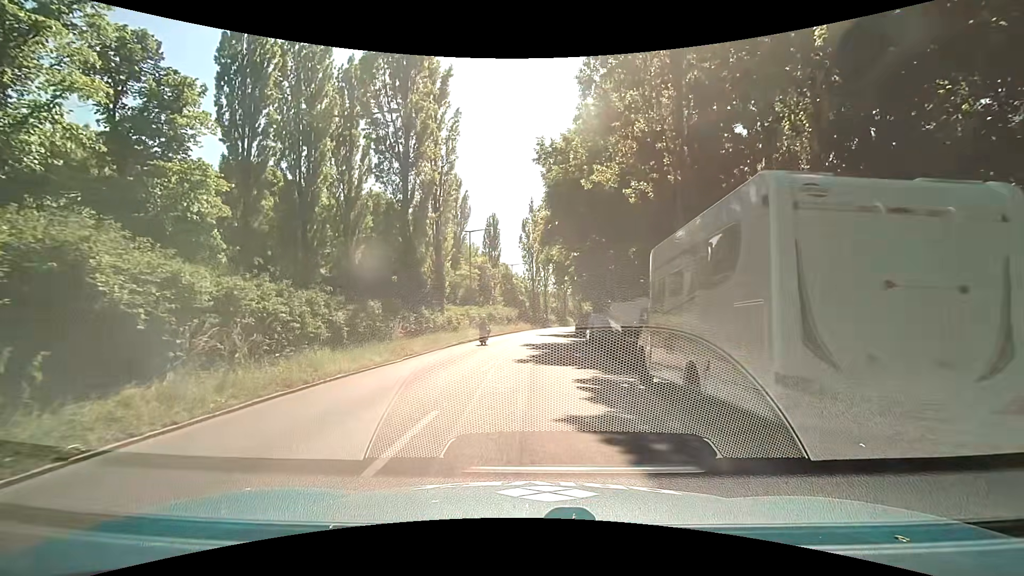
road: secondary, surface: asphalt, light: Day
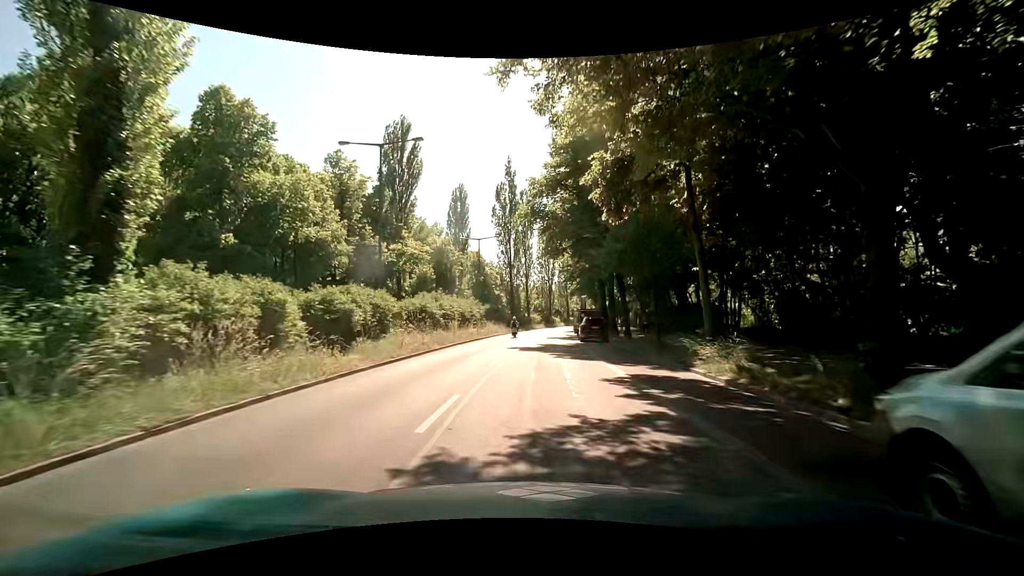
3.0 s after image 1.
(+0.5, +25.9) m; +2°
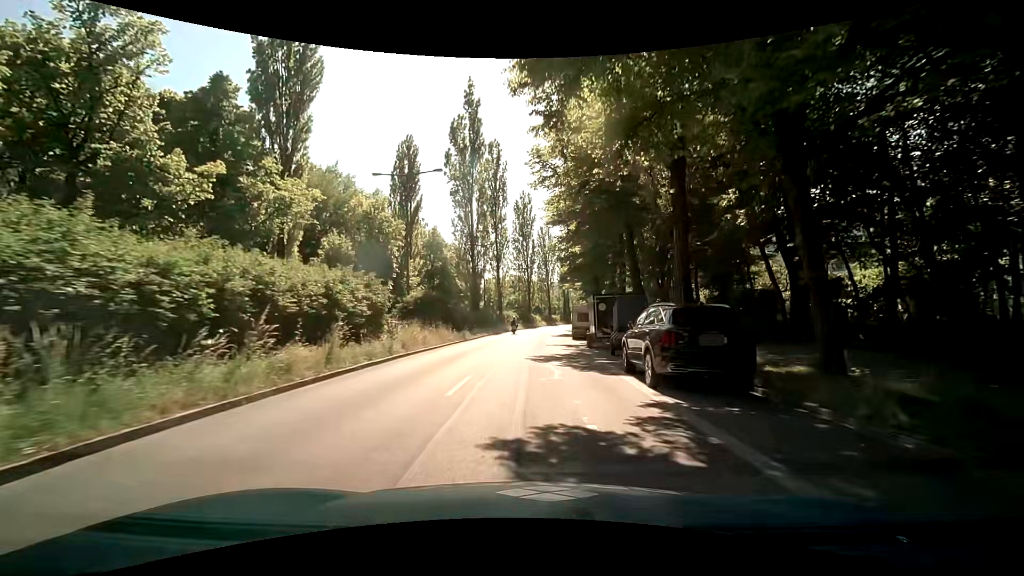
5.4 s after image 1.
(+0.7, +24.2) m; +4°
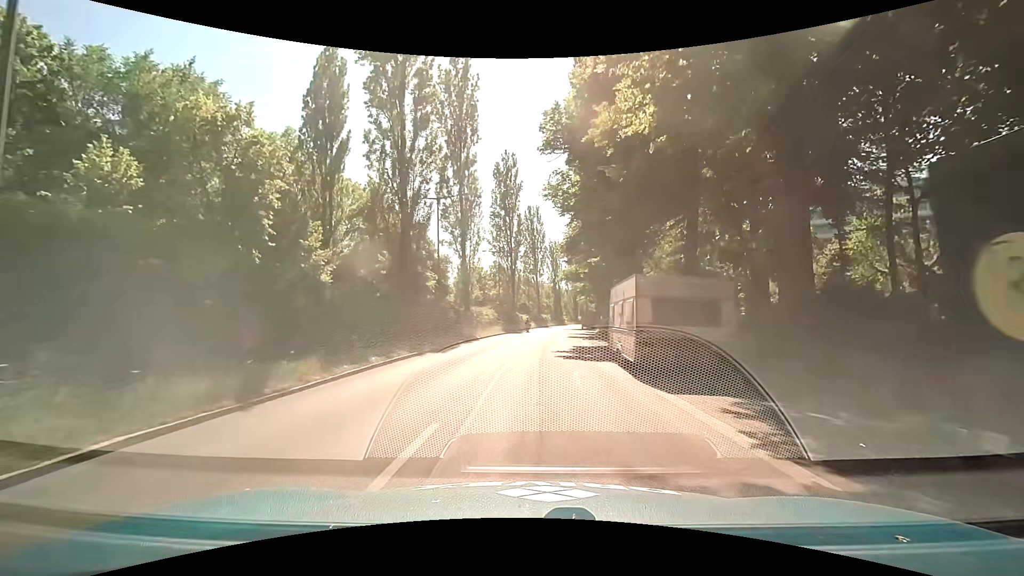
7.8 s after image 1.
(0.0, +23.4) m; +1°
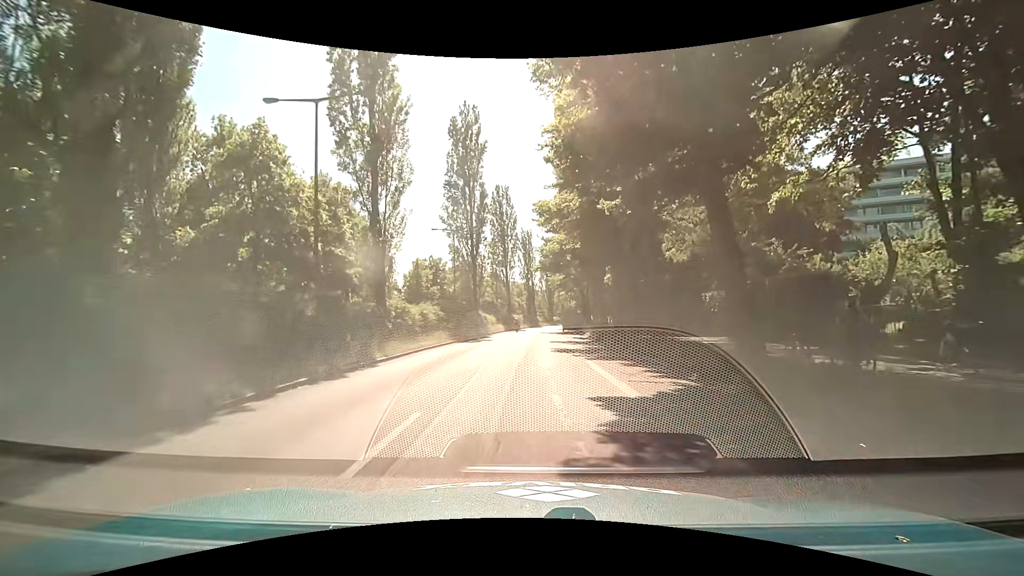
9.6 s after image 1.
(+0.5, +16.9) m; +4°
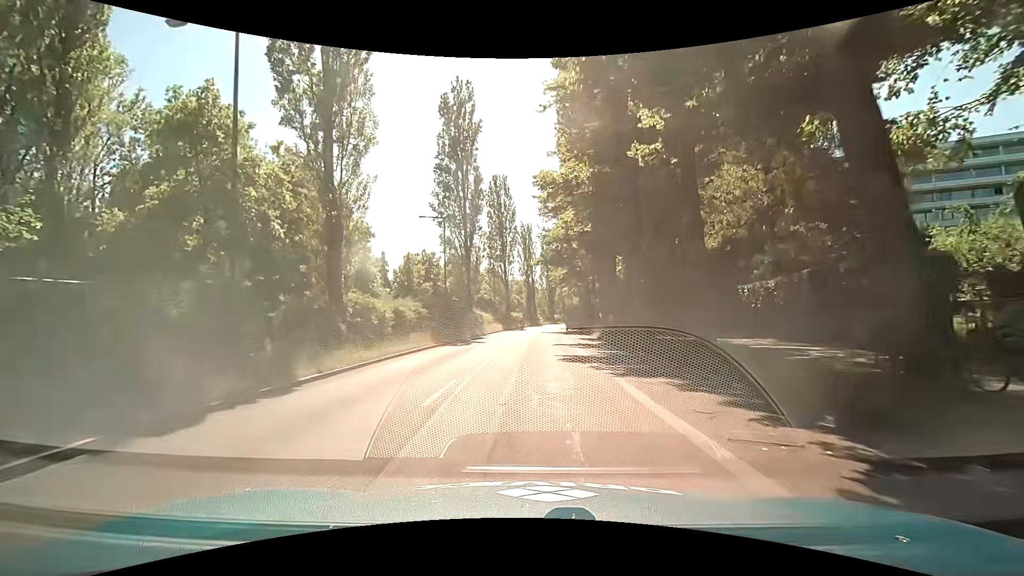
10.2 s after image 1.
(0.0, +5.5) m; -1°
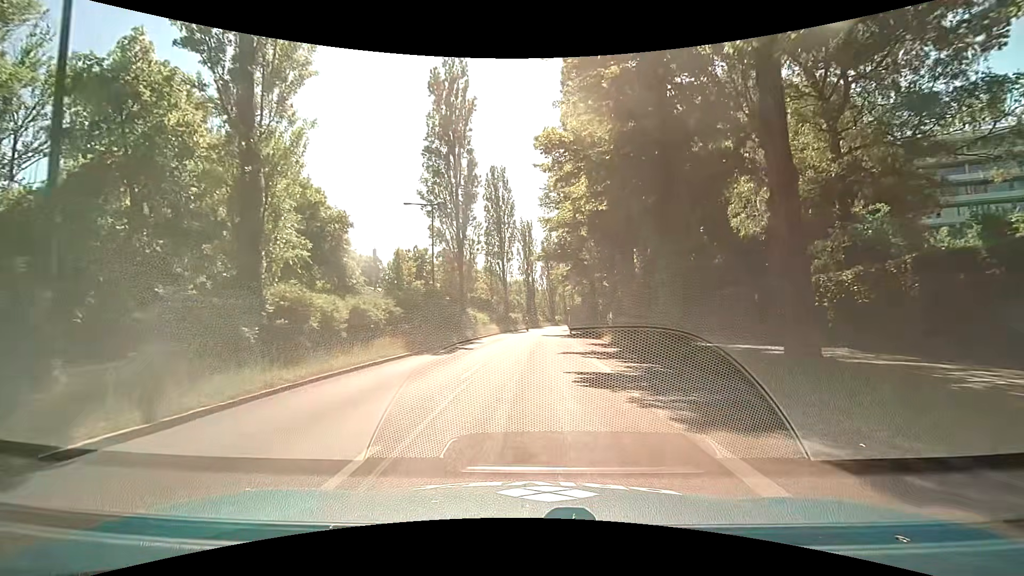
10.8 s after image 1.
(0.0, +5.5) m; 0°
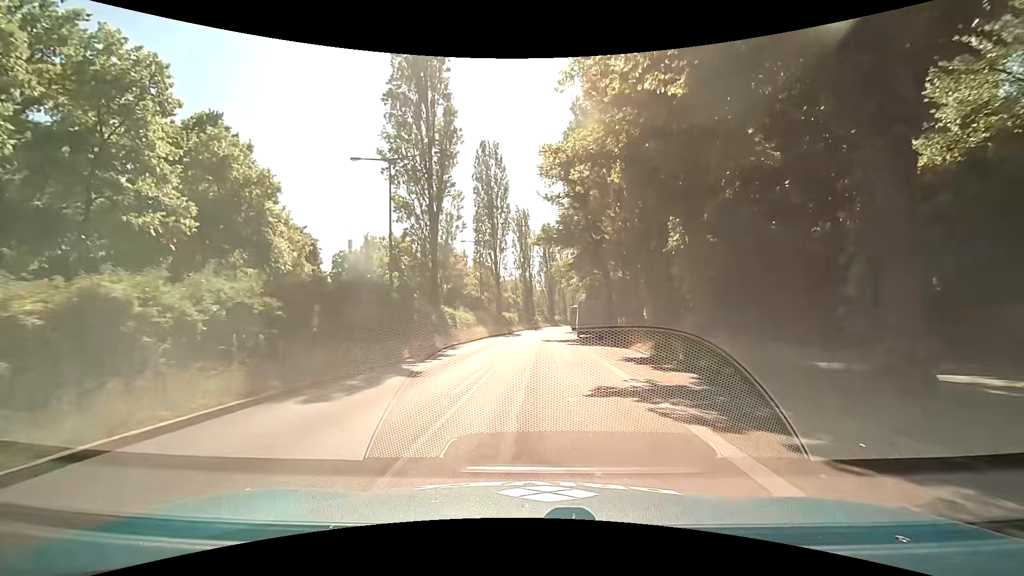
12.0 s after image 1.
(+0.1, +11.1) m; +2°
(0, +10) (0, +20) (0, +30) (0, +40) (0, +50) (+1, +60) (+1, +70) (+2, +80) (+4, +90) (+5, +100) m
